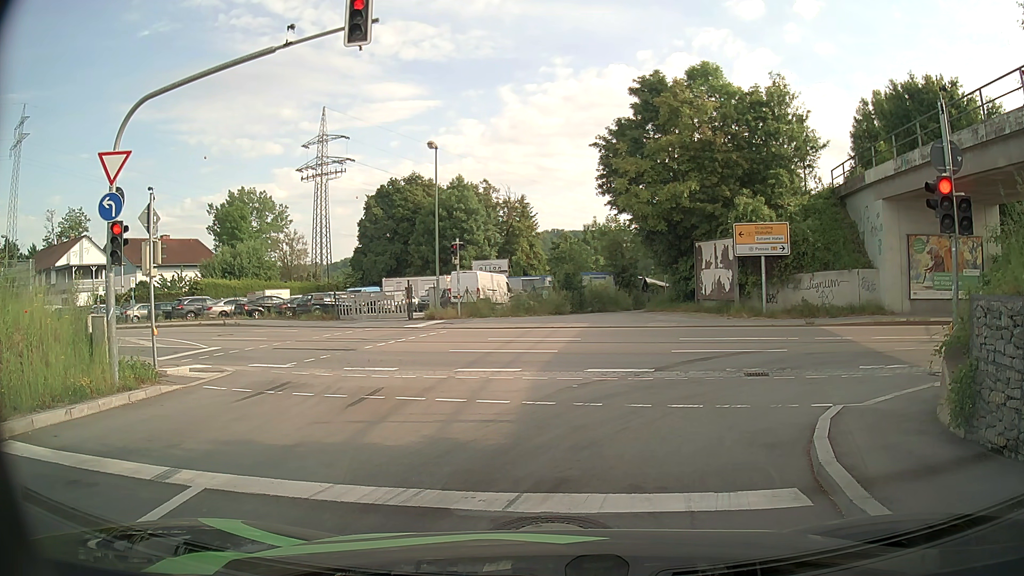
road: primary_link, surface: asphalt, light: Day
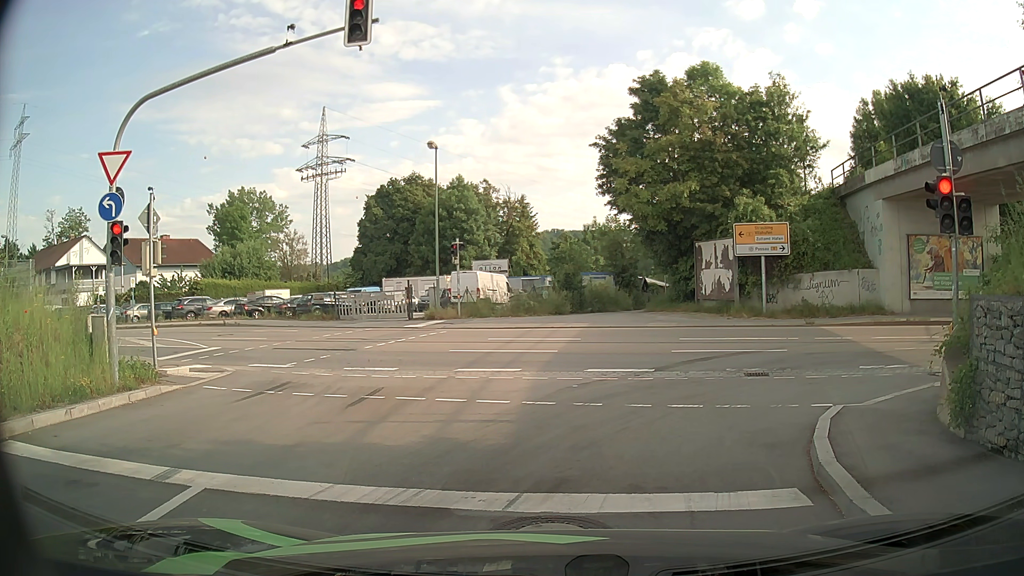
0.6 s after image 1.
(0.0, 0.0) m; 0°
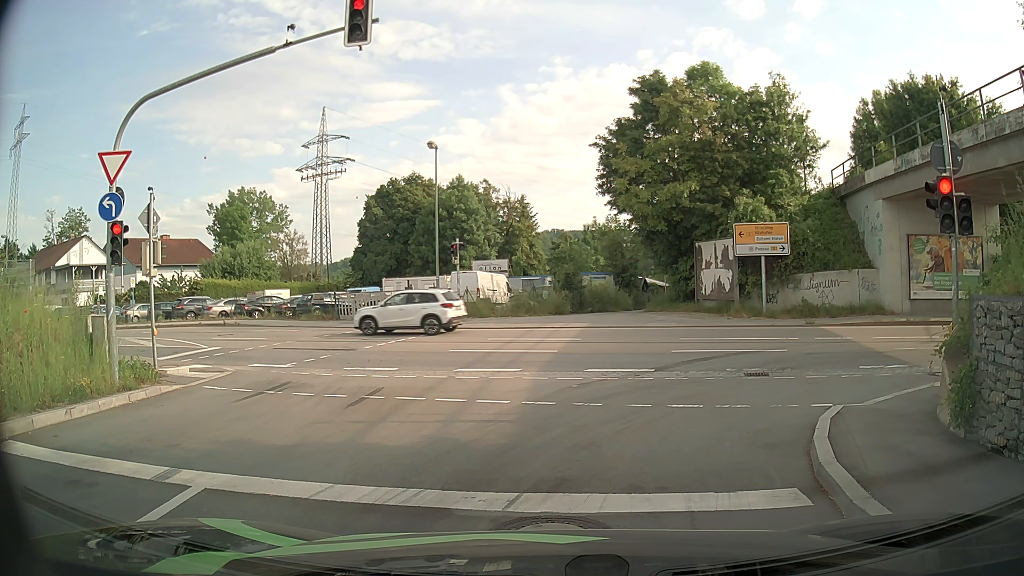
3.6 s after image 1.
(0.0, 0.0) m; 0°
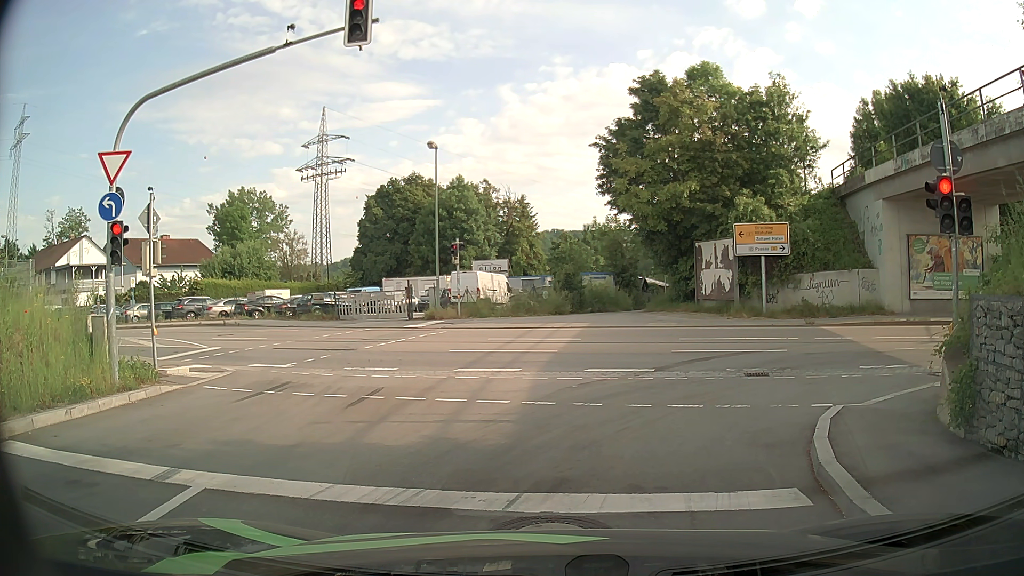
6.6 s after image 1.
(0.0, 0.0) m; 0°
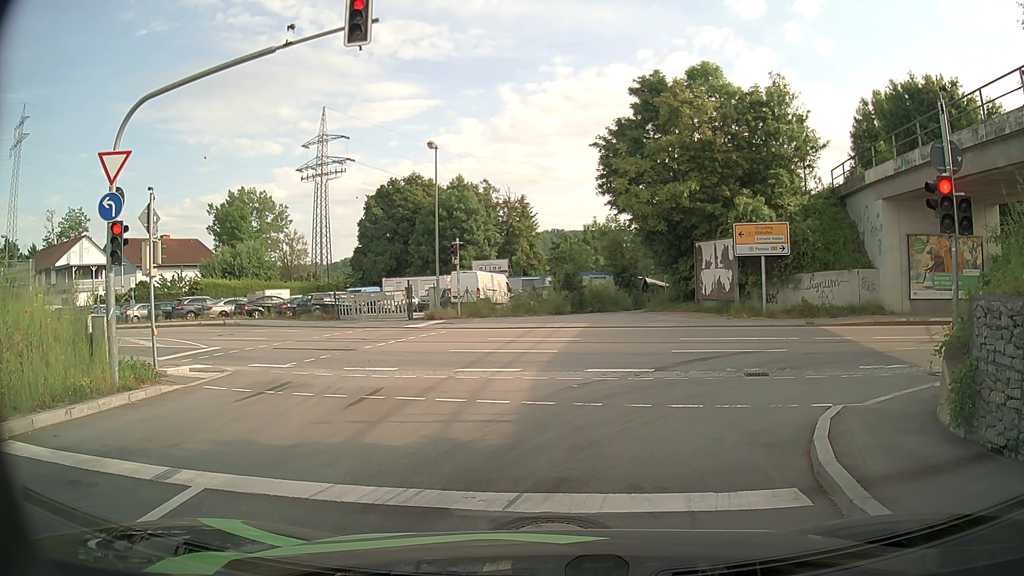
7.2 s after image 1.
(0.0, 0.0) m; 0°
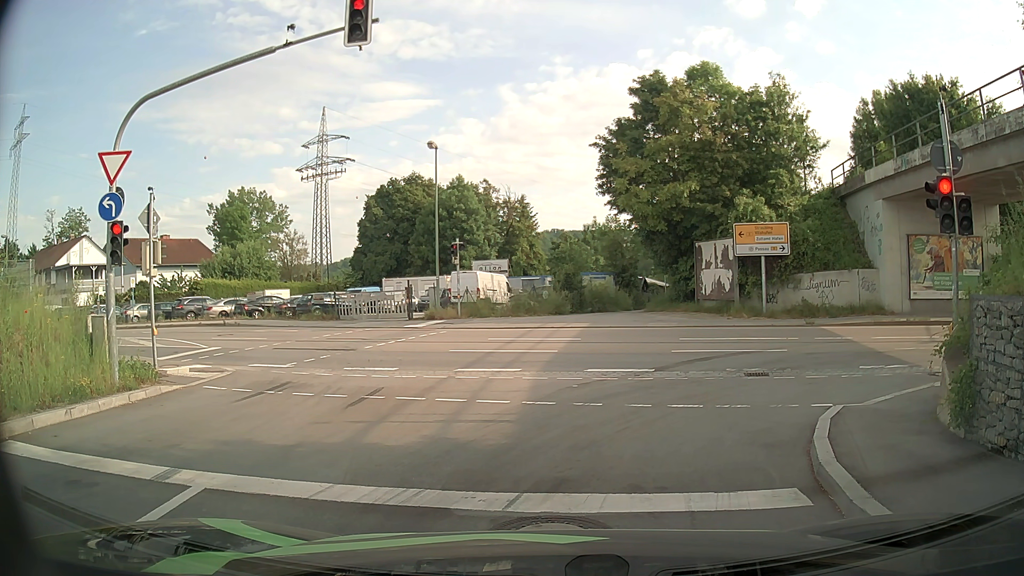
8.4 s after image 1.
(0.0, 0.0) m; 0°
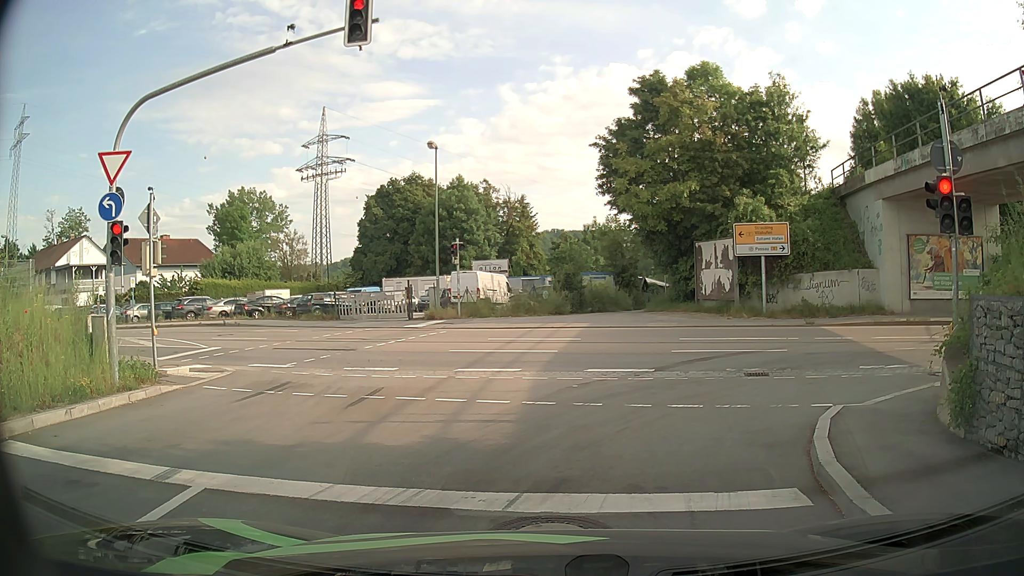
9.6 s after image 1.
(0.0, 0.0) m; 0°
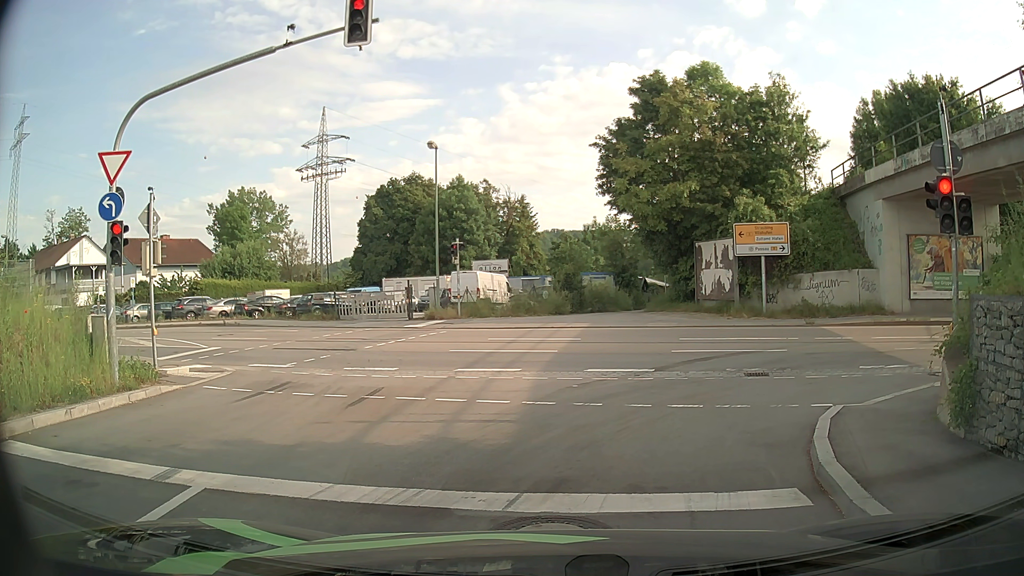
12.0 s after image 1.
(0.0, 0.0) m; 0°
